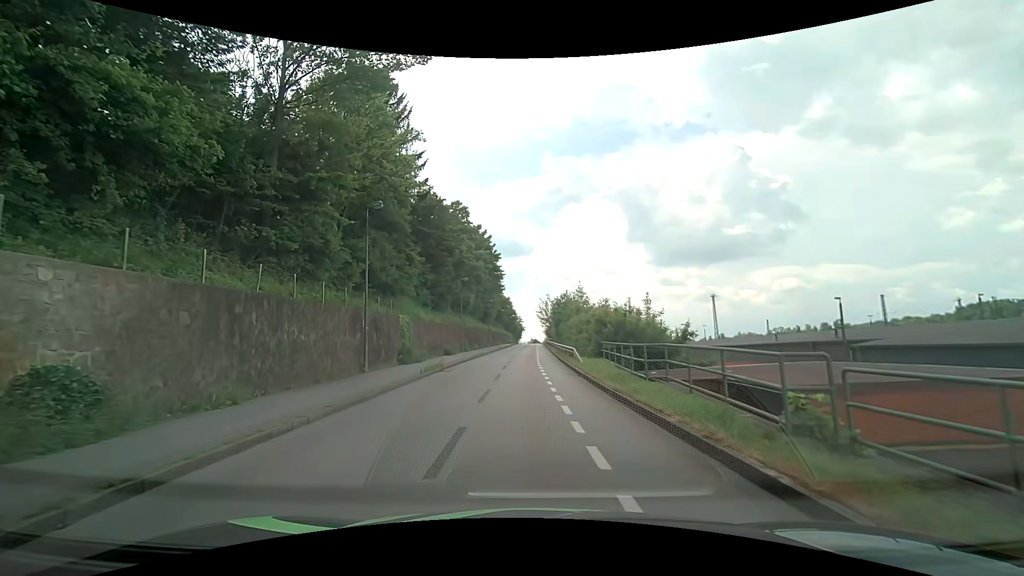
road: residential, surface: asphalt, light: Day
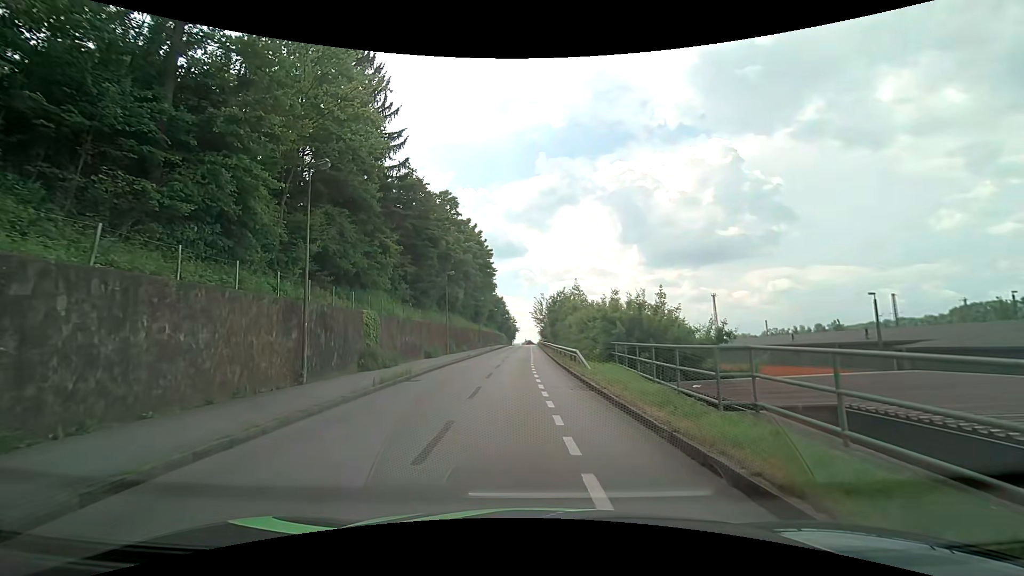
(0.0, +5.4) m; 0°
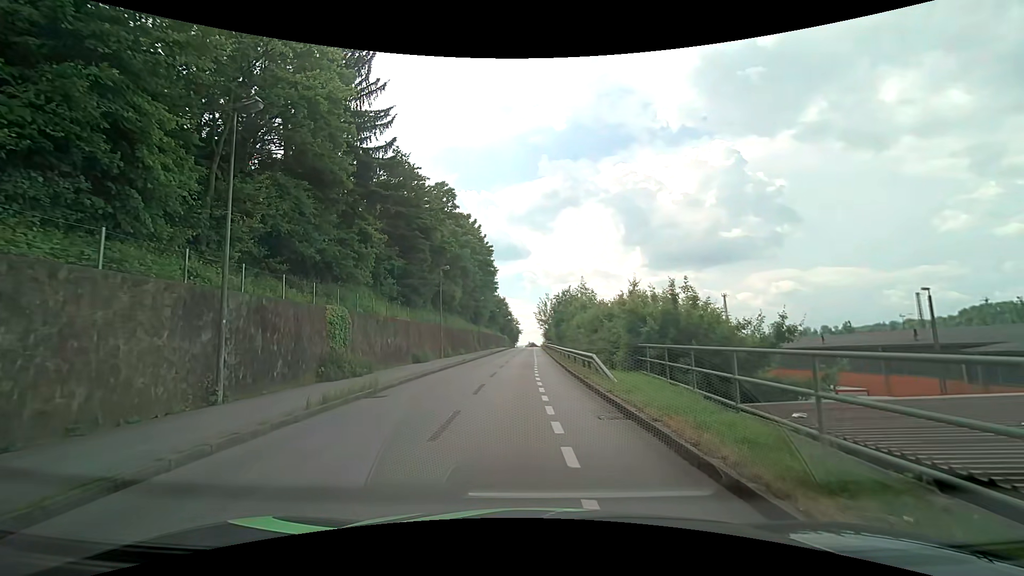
(+0.1, +4.7) m; +2°
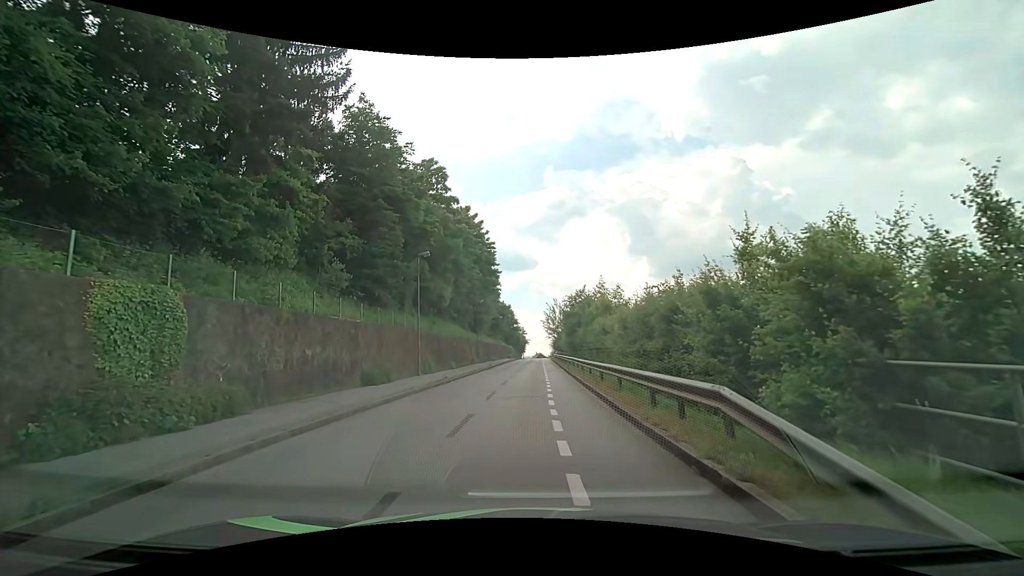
(-0.3, +11.1) m; -2°
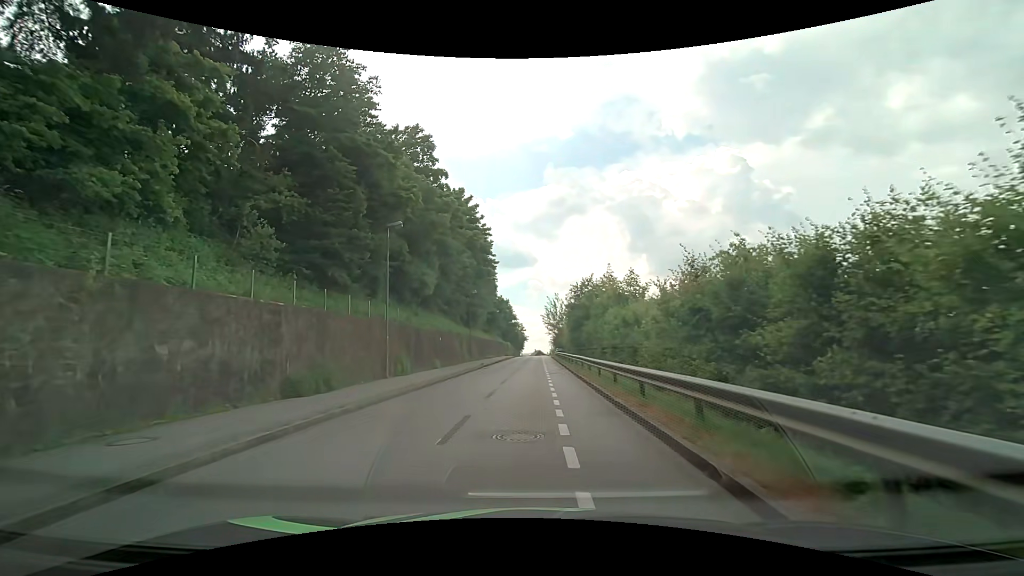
(0.0, +7.1) m; 0°
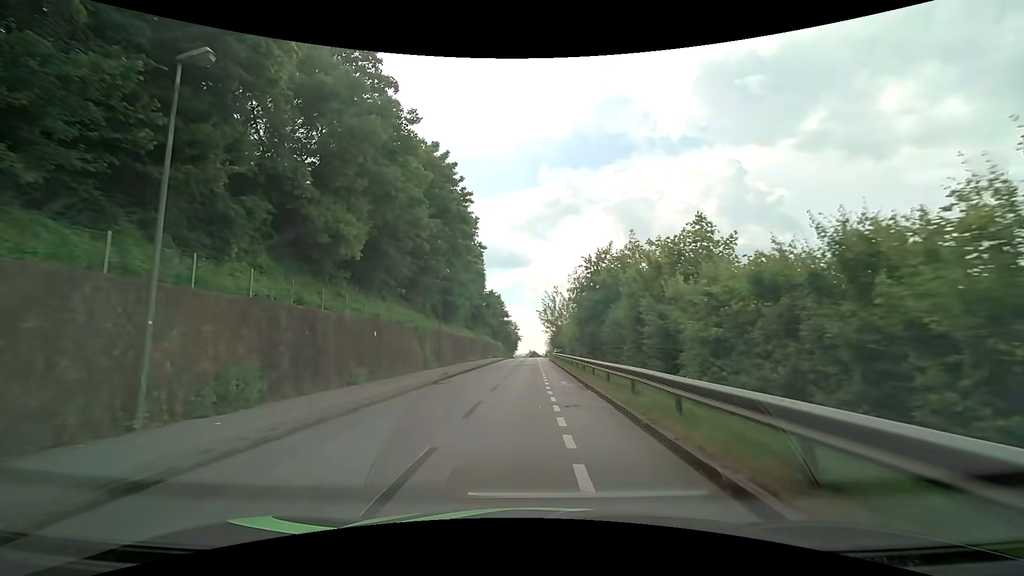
(+0.1, +15.5) m; +1°
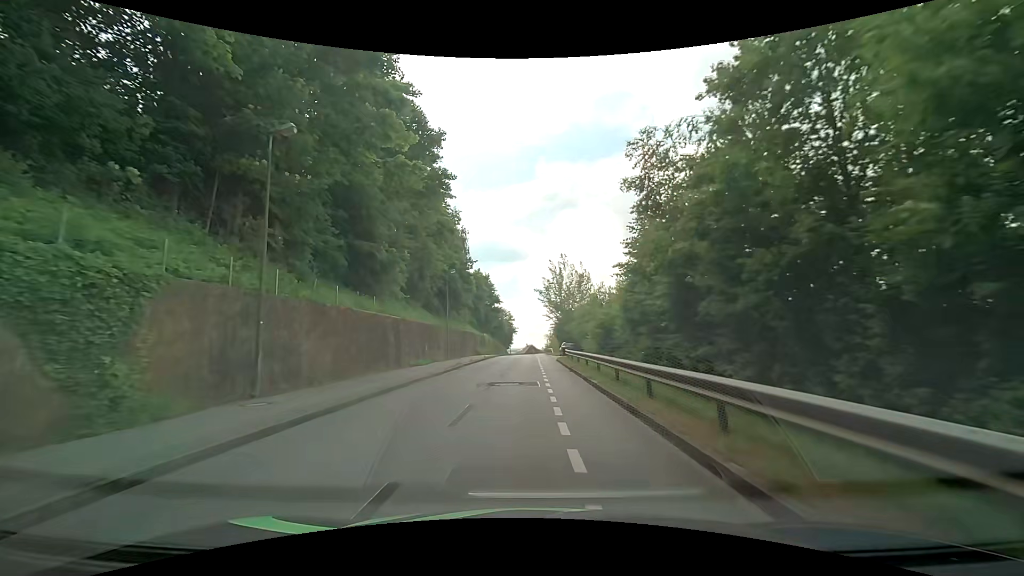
(0.0, +26.2) m; +1°
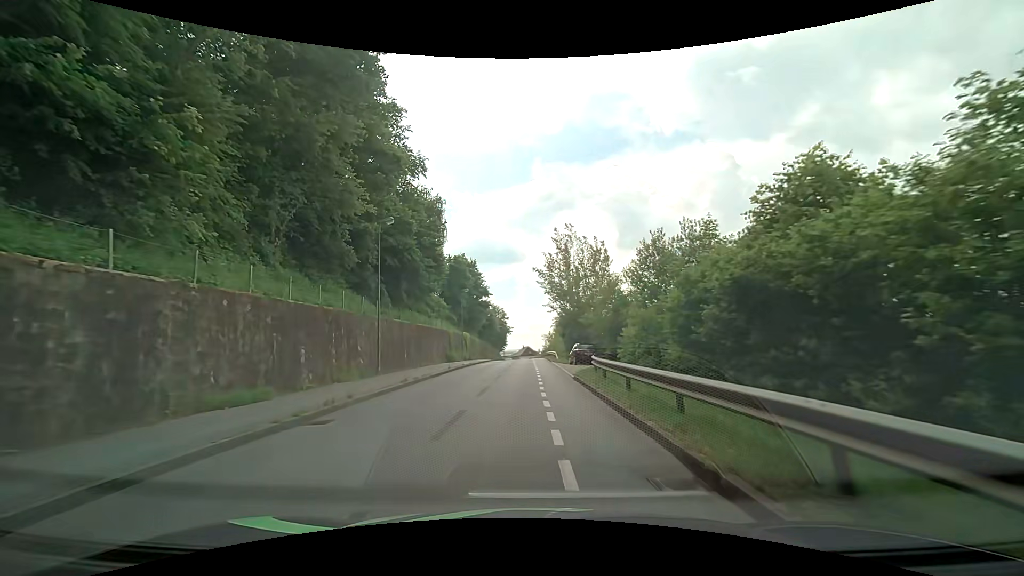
(-0.2, +18.7) m; 0°
(0, +10) (0, +20) (0, +30) (0, +40) (-1, +50) (-1, +60) (-1, +70) (-1, +80) (-1, +90) (-1, +100) m
